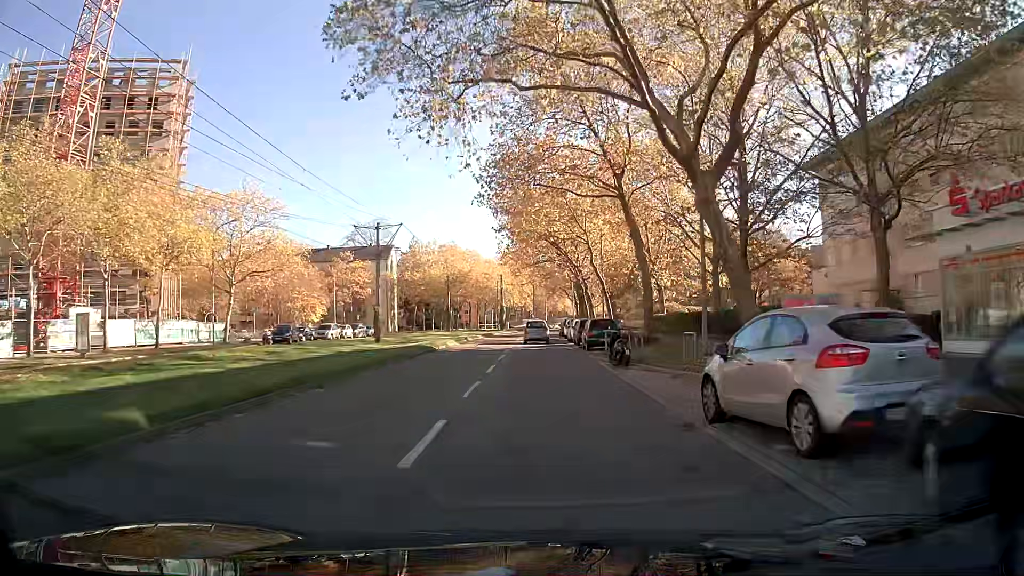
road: tertiary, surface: asphalt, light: Day
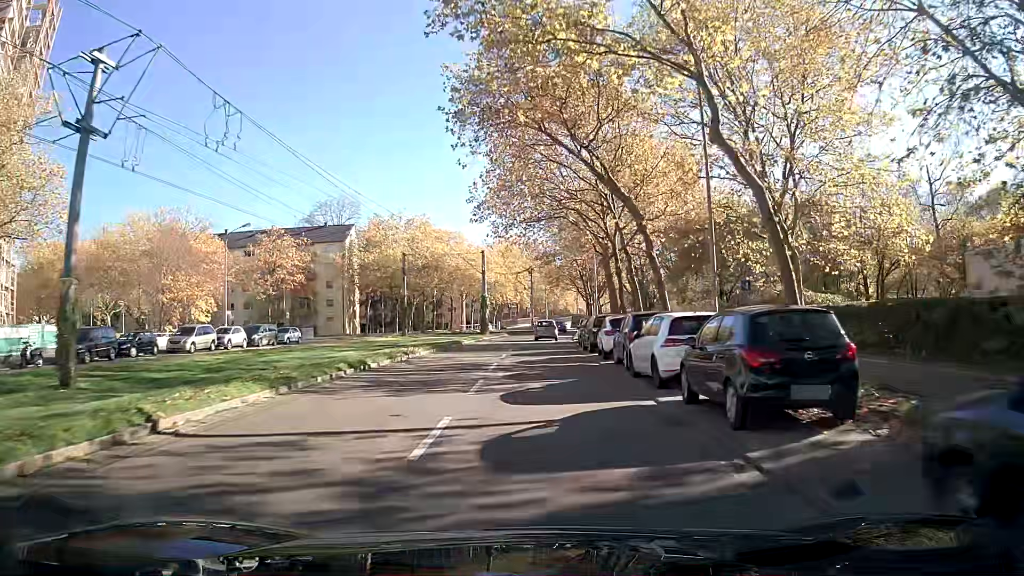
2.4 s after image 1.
(-0.1, +29.1) m; 0°
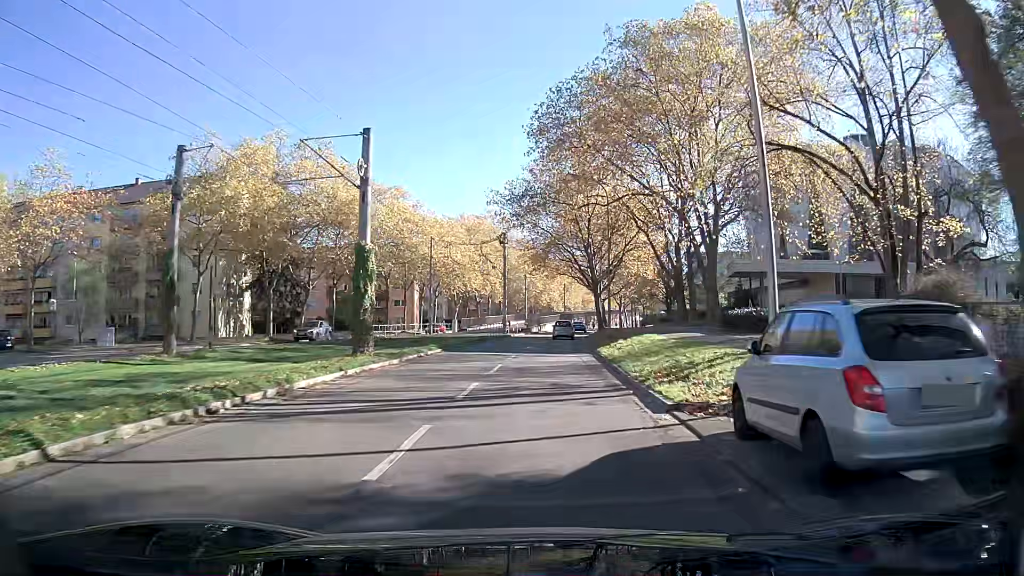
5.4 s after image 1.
(+0.4, +37.0) m; +2°
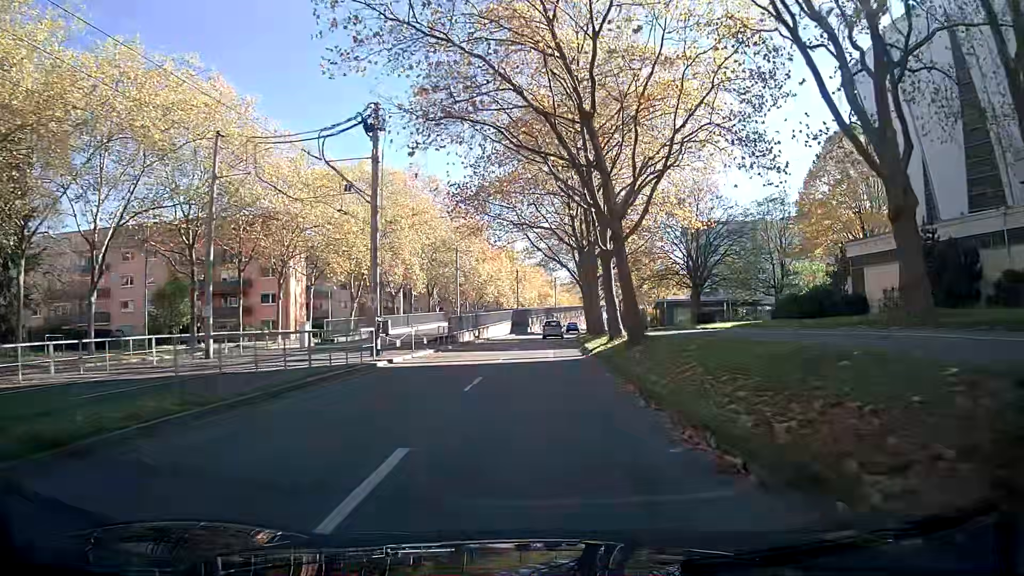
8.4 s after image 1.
(+1.5, +37.7) m; +4°
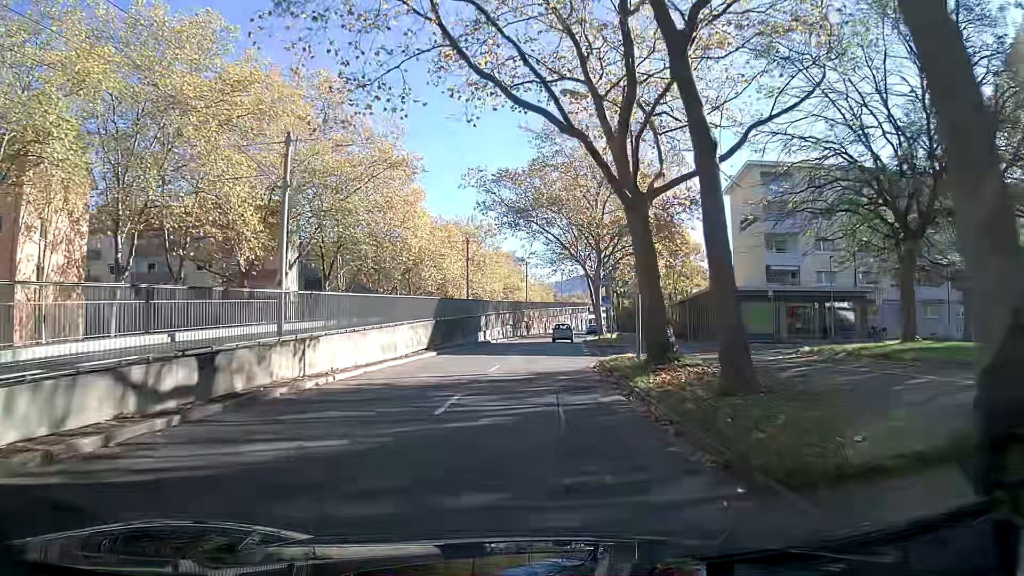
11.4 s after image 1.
(+1.1, +38.3) m; +4°
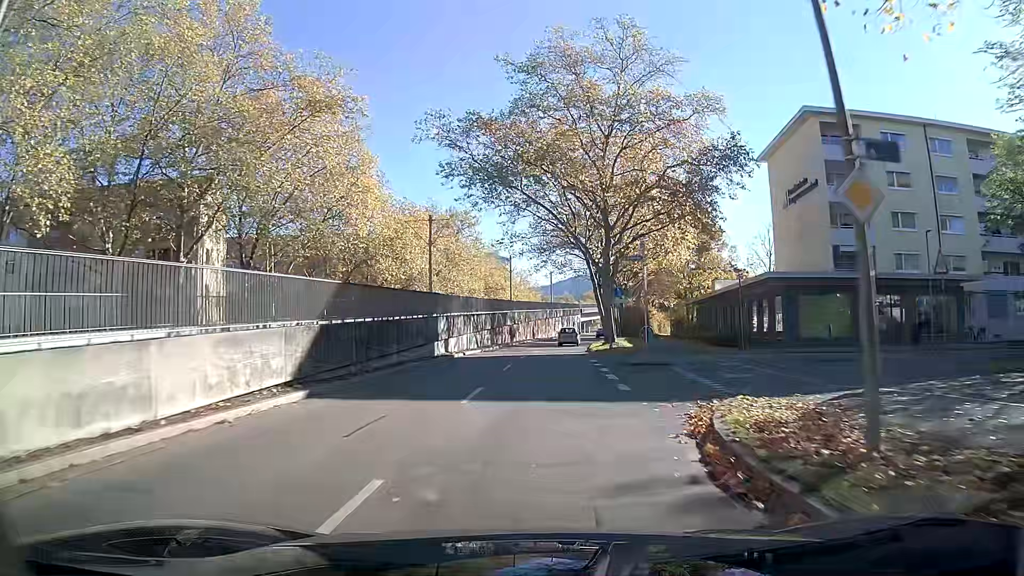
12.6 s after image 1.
(0.0, +15.5) m; 0°
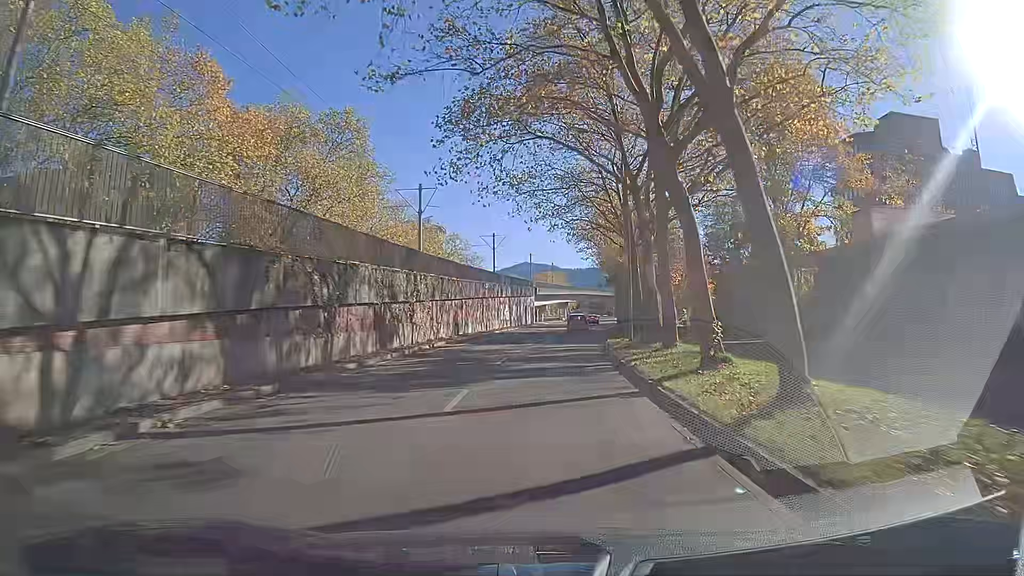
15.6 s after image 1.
(+1.4, +38.7) m; +5°
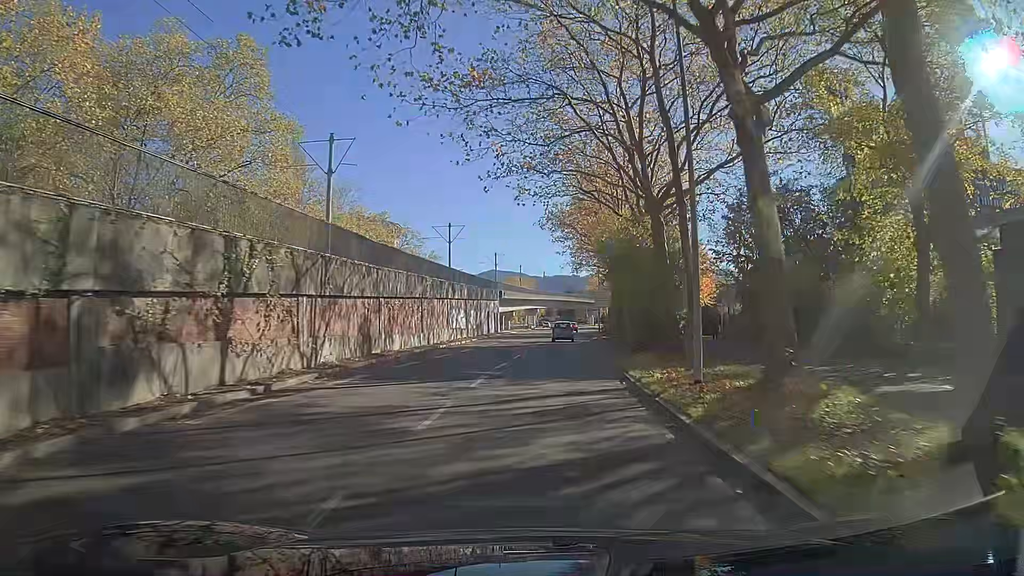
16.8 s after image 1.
(+0.5, +15.5) m; +3°
(0, +10) (0, +20) (+1, +30) (+1, +40) (+2, +50) (+2, +60) (+3, +70) (+4, +80) (+6, +90) (+7, +100) m
